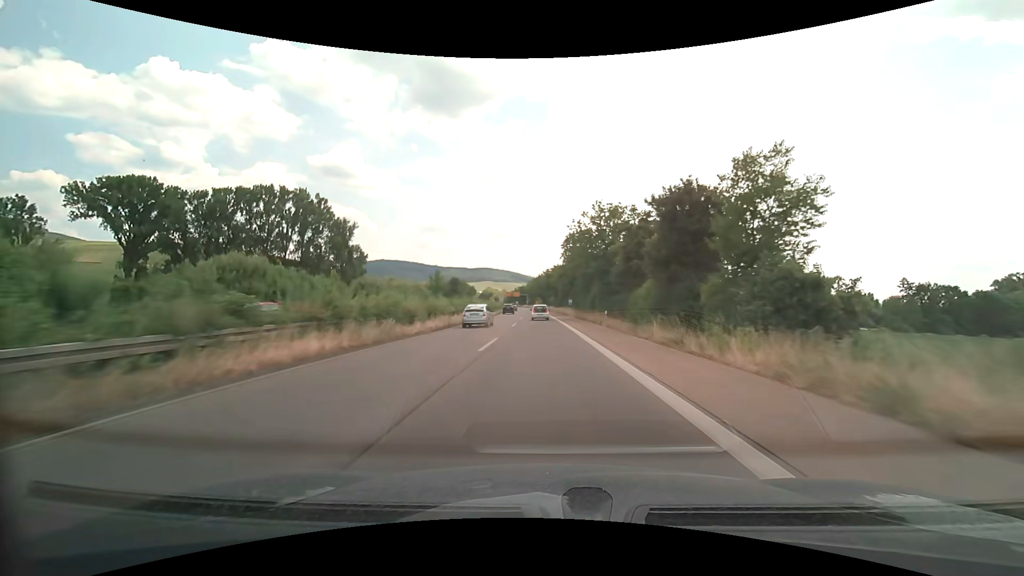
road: trunk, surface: asphalt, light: Day
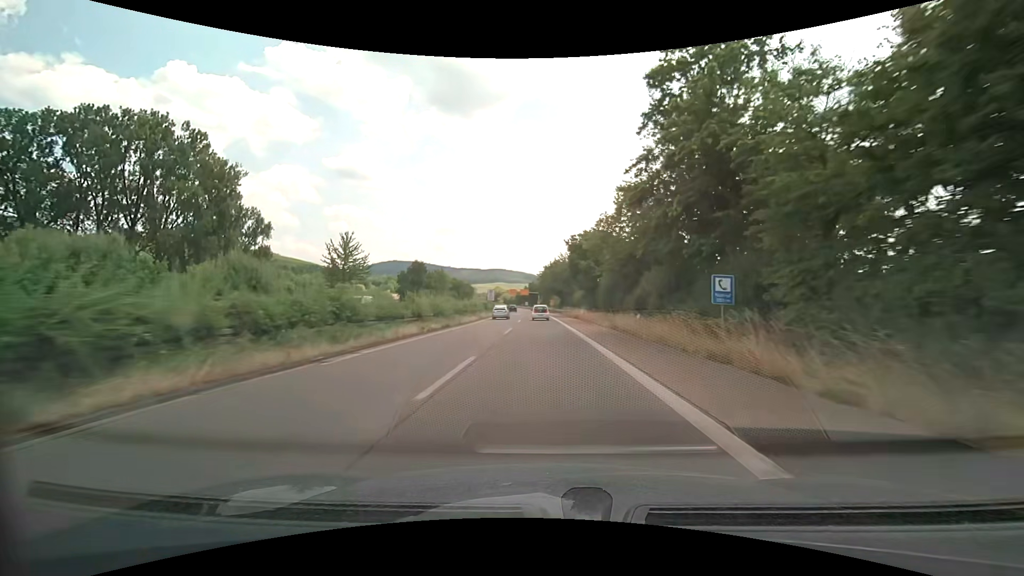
(-1.0, +61.8) m; -2°
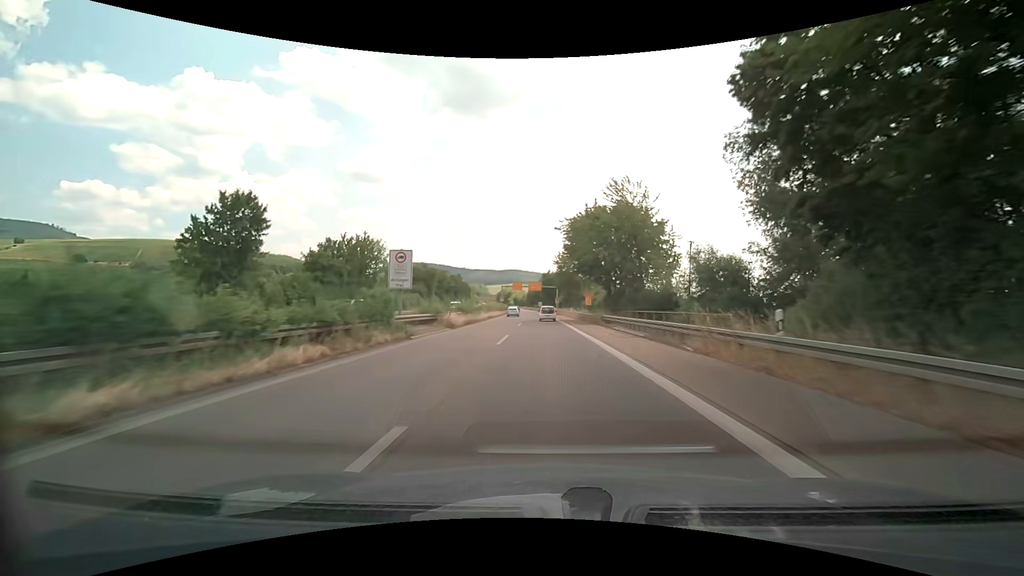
(-0.9, +61.7) m; -2°
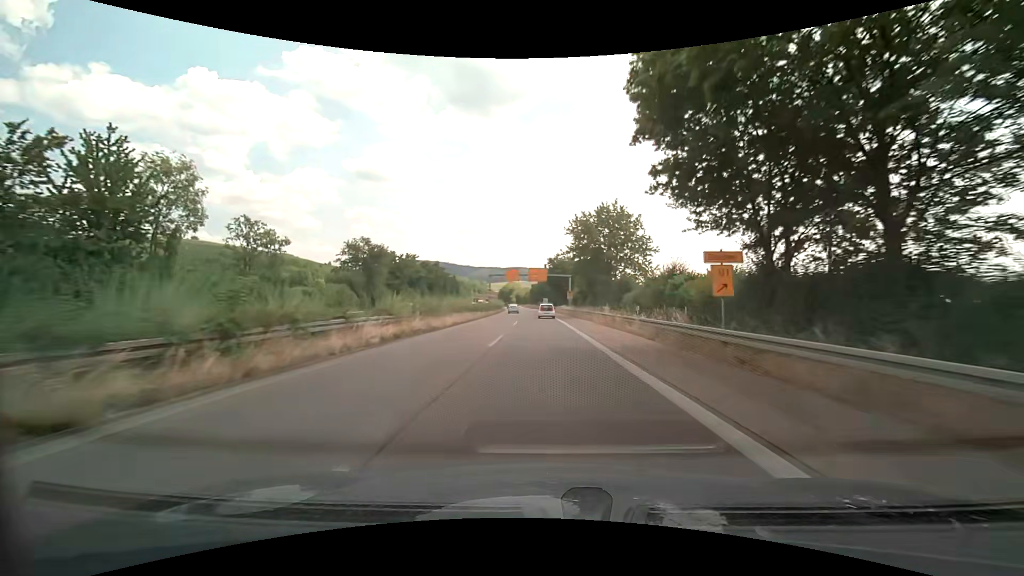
(-0.2, +37.4) m; -1°
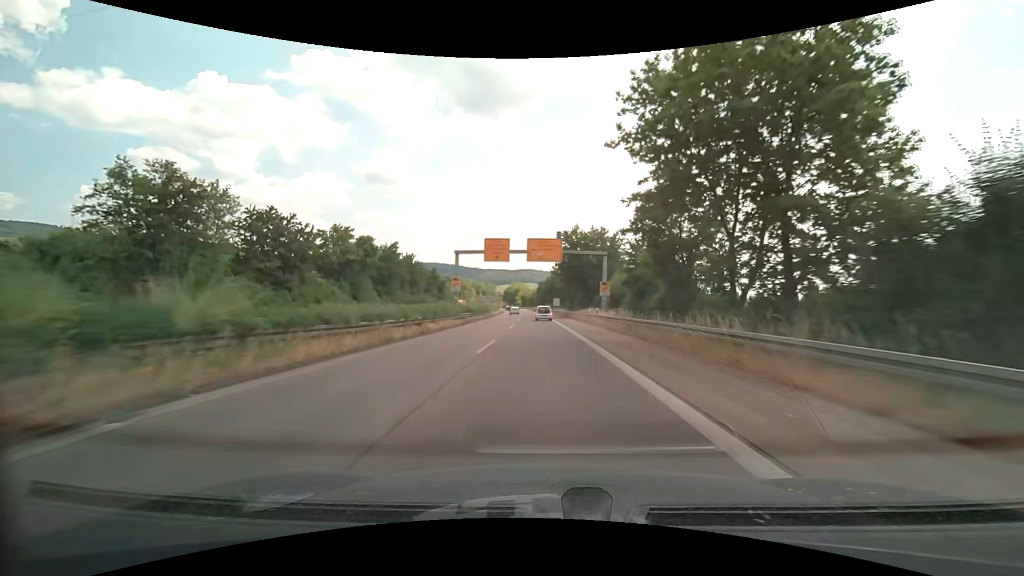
(-0.4, +37.8) m; -1°
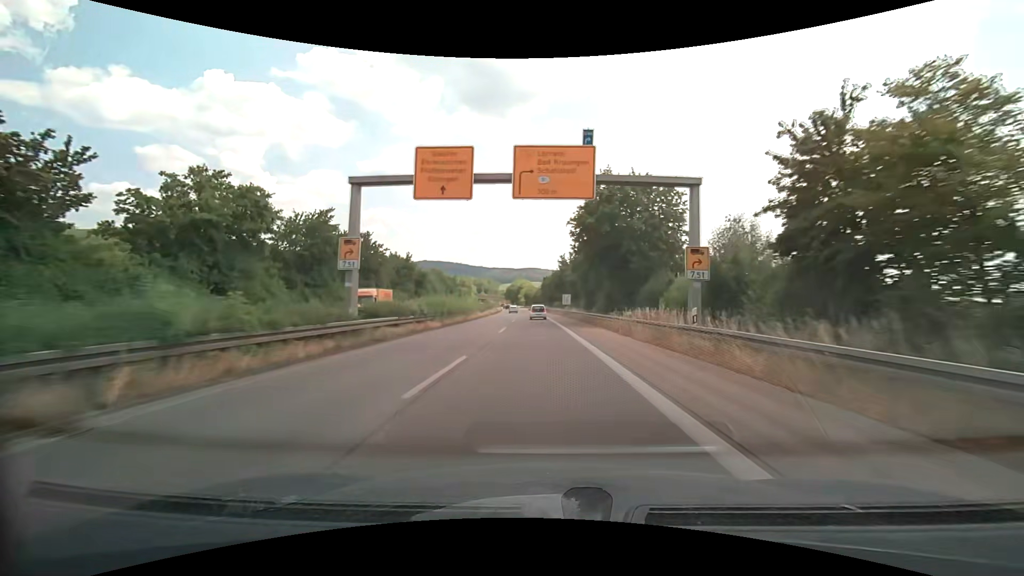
(-0.1, +25.5) m; -1°
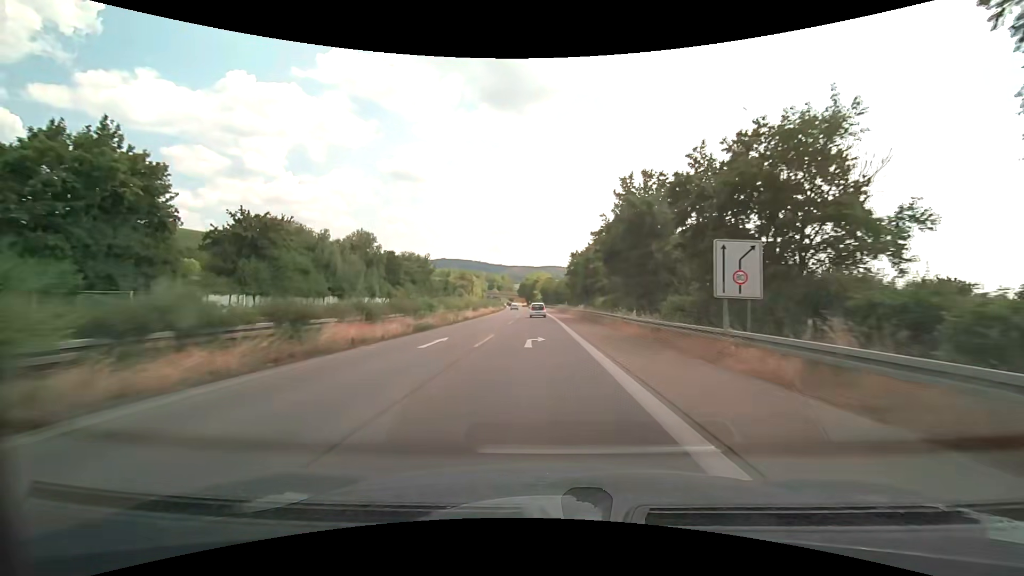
(-0.9, +63.2) m; -2°
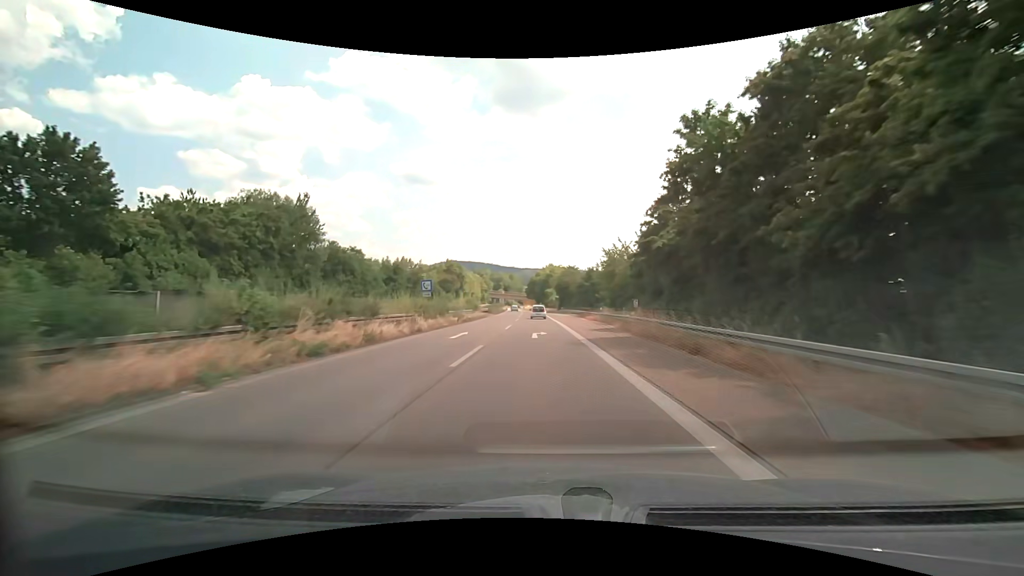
(-0.8, +59.0) m; -1°
(0, +10) (0, +20) (0, +30) (0, +40) (-1, +50) (-1, +60) (-1, +70) (-2, +80) (-2, +90) (-3, +100) m
